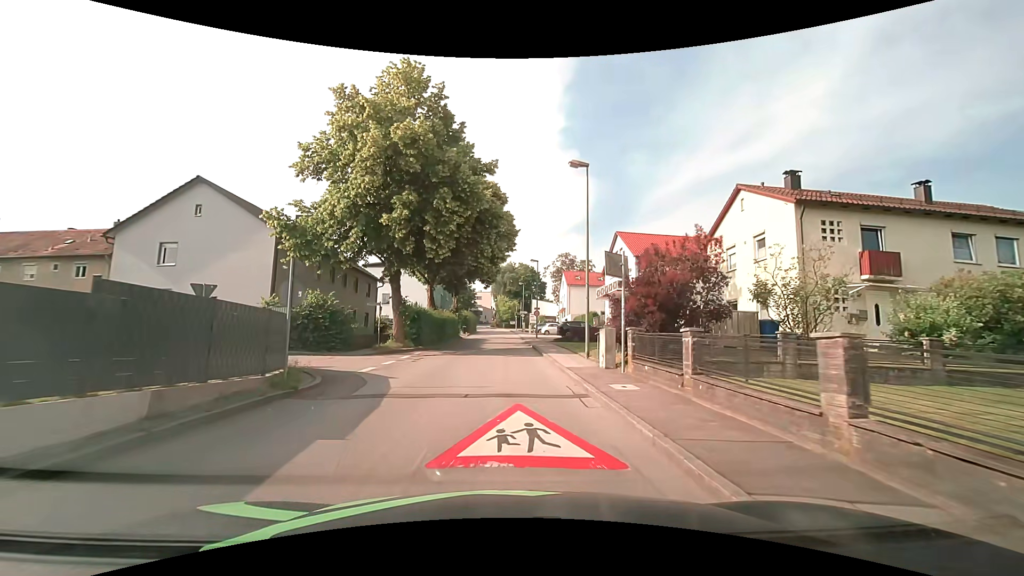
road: unclassified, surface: asphalt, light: Day
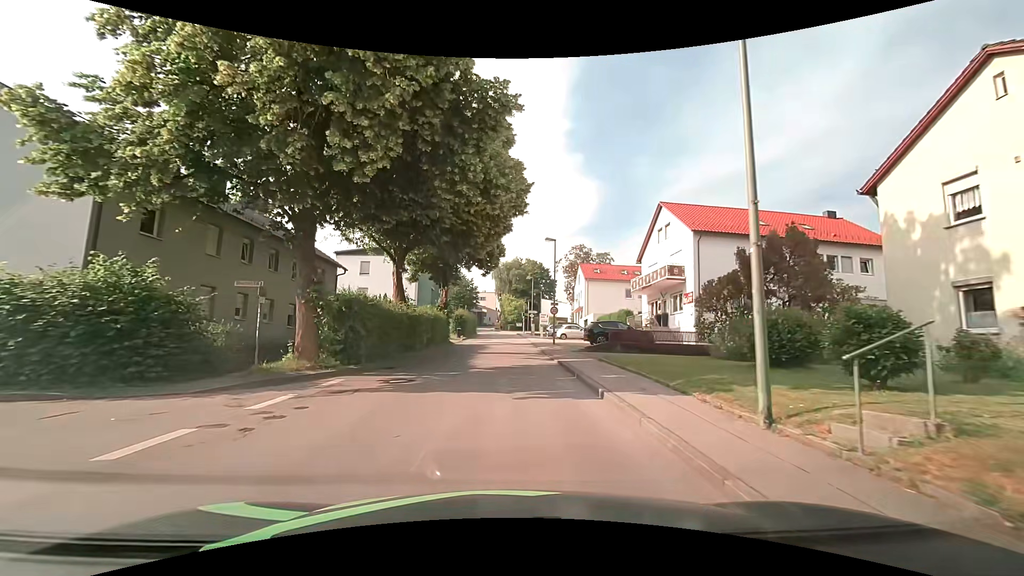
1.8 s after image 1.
(-0.2, +13.1) m; -1°
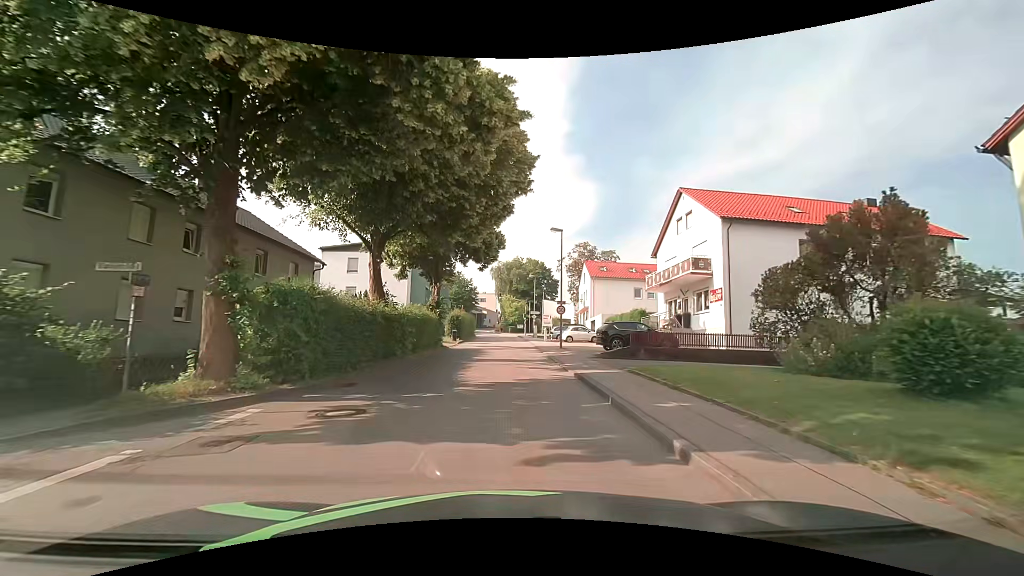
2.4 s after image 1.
(0.0, +4.4) m; 0°
(0, +10) (0, +20) (0, +30) (0, +40) (0, +50) (0, +60) (0, +70) (-1, +80) (-1, +90) (-2, +100) m
